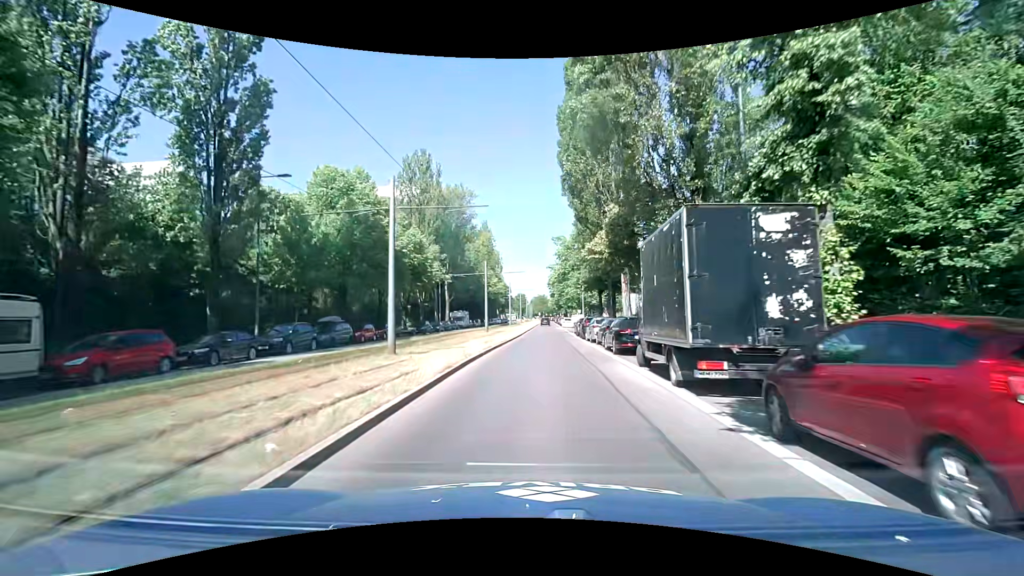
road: secondary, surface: asphalt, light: Day
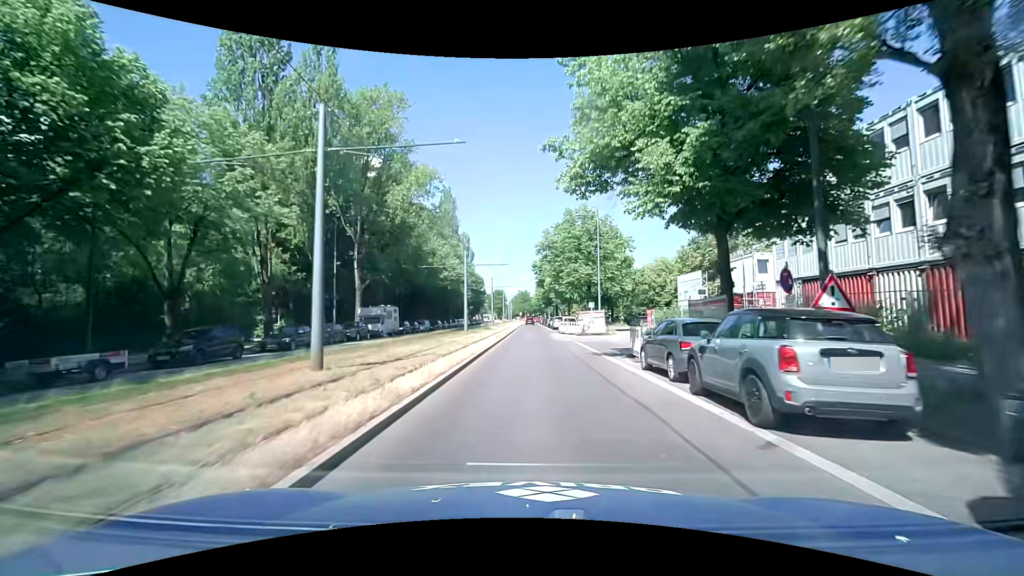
(+0.9, +35.6) m; +2°
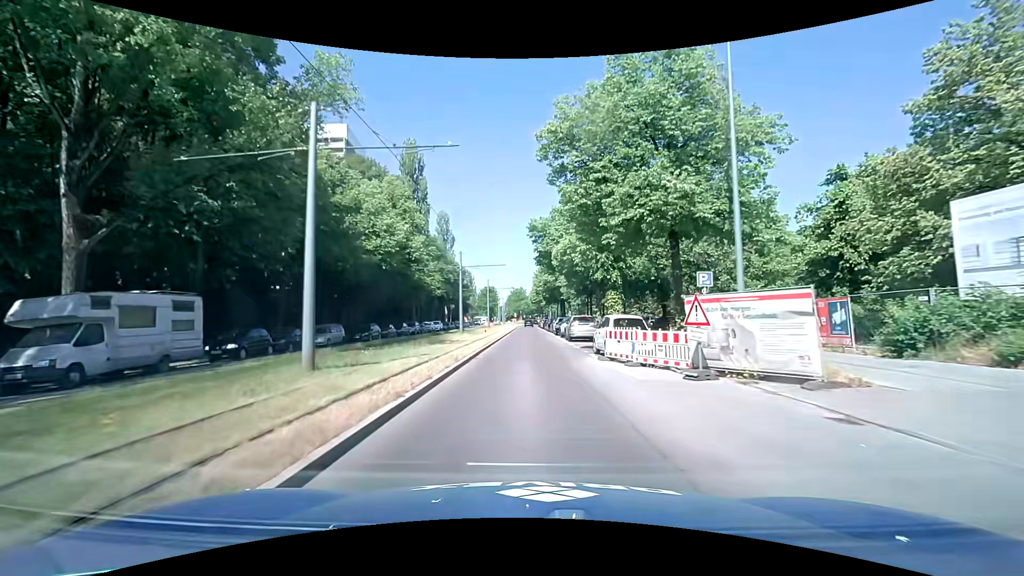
(+0.1, +29.4) m; +1°
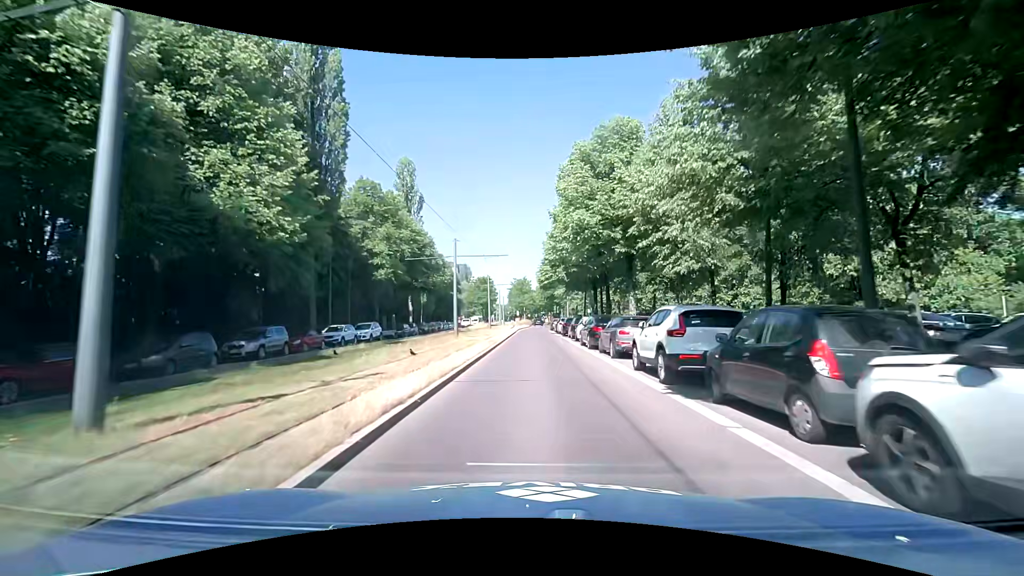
(-0.5, +35.5) m; -1°
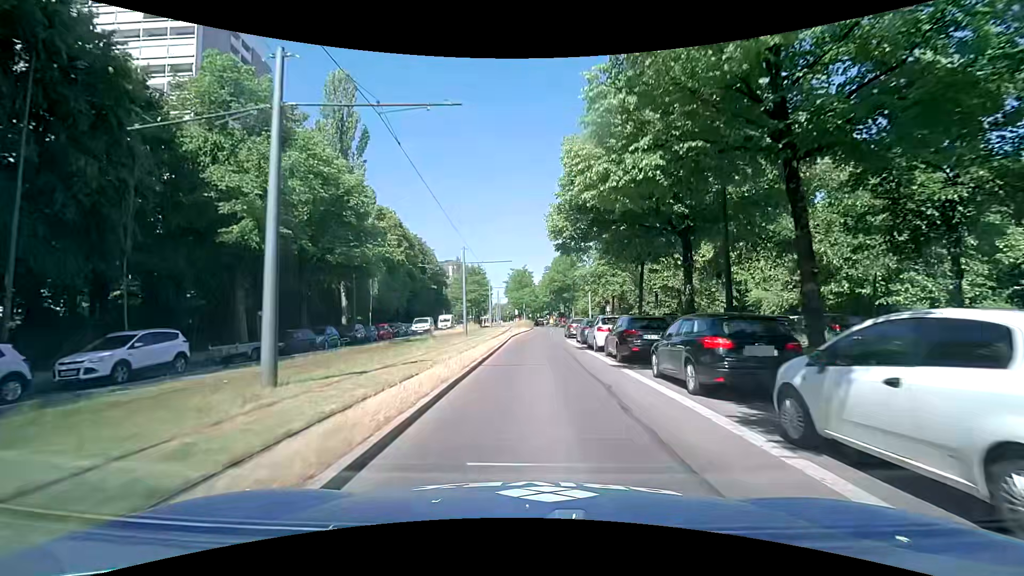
(+0.1, +25.2) m; 0°
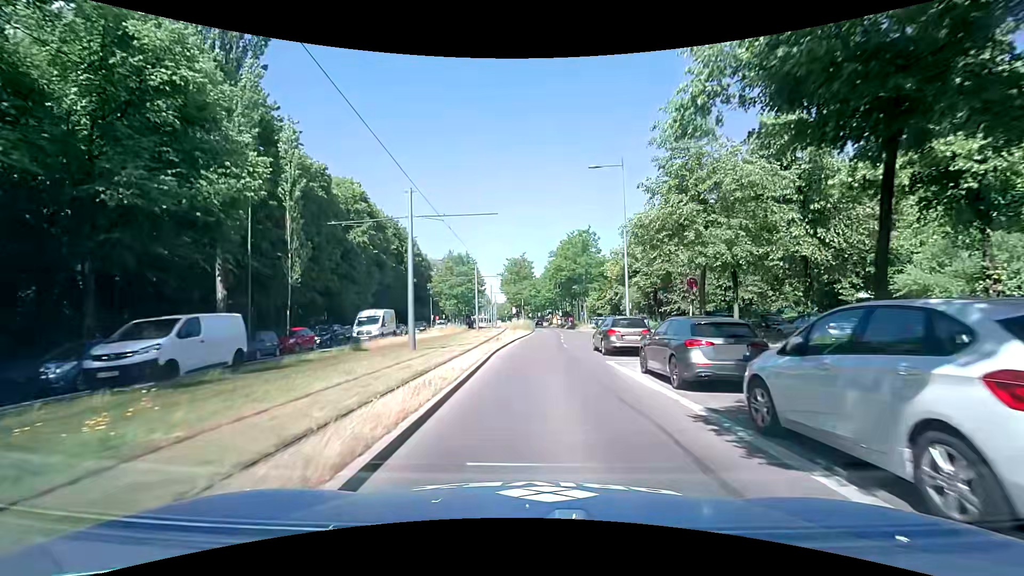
(-0.1, +17.7) m; 0°
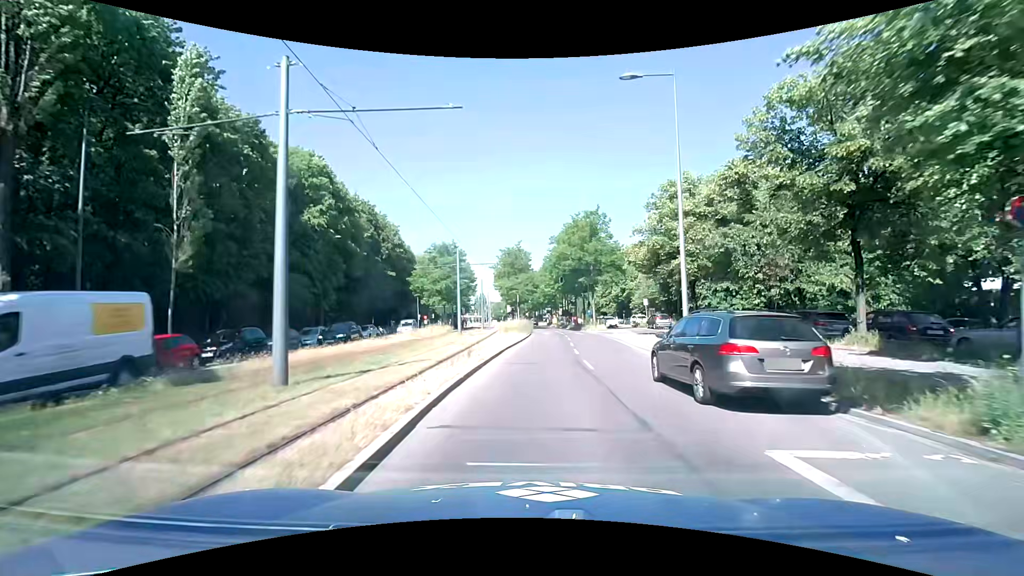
(0.0, +11.0) m; 0°
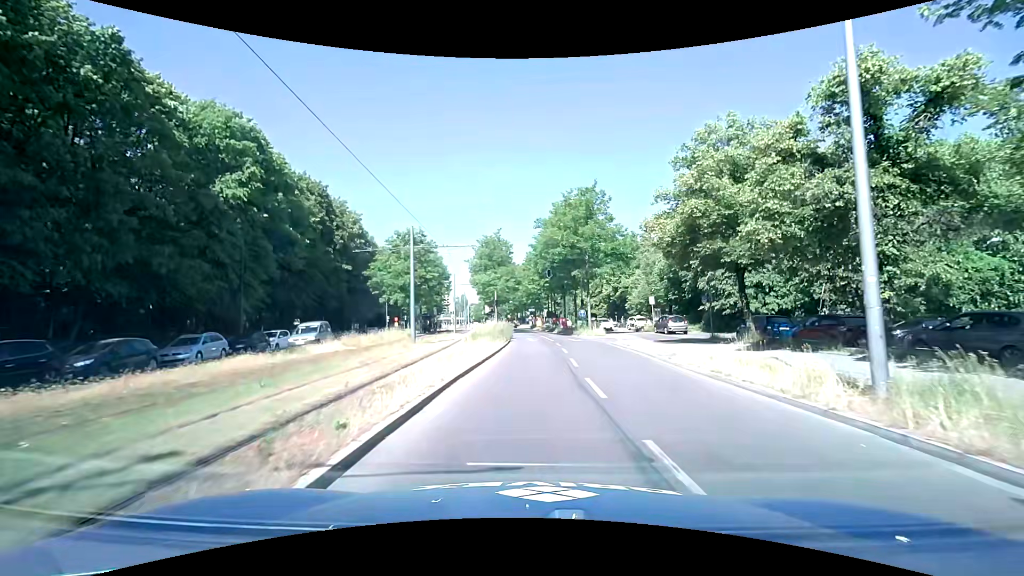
(+0.3, +10.5) m; +2°
(0, +10) (+1, +20) (+2, +30) (+2, +40) (+2, +50) (+1, +60) (+1, +70) (0, +80) (-1, +90) (-2, +100) m
